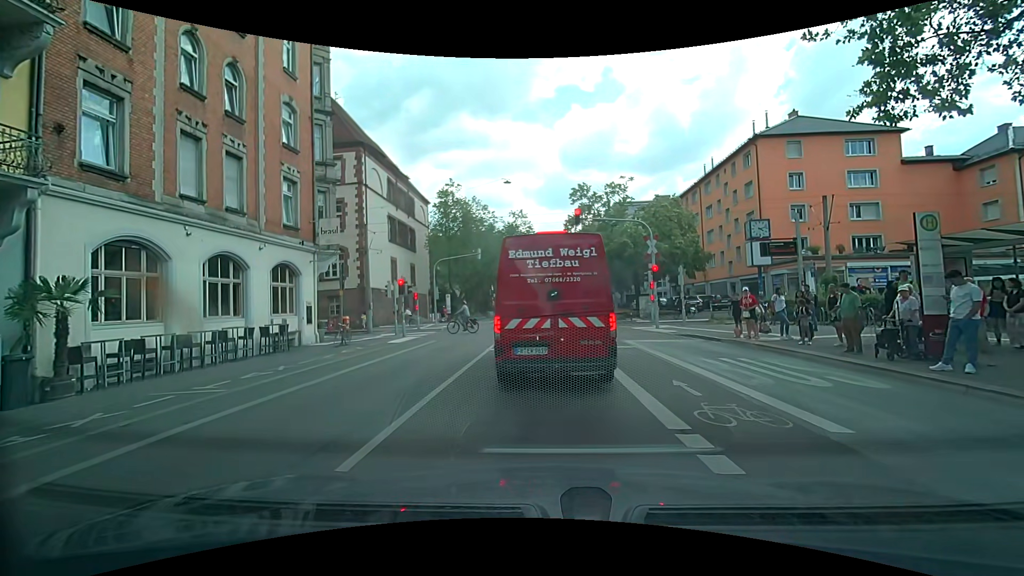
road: secondary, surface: asphalt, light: Day
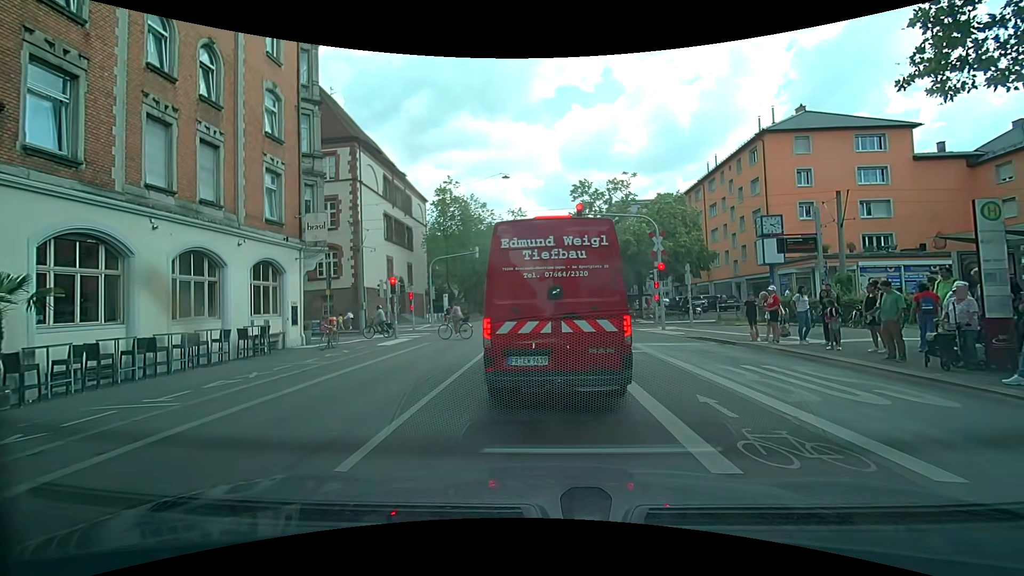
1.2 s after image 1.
(0.0, +1.3) m; 0°
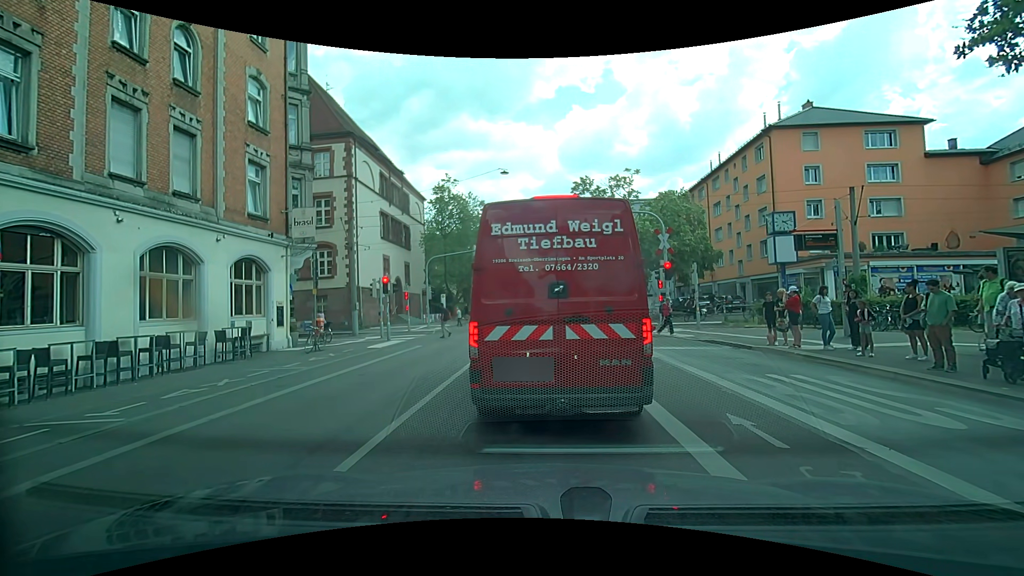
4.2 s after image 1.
(0.0, +1.2) m; 0°
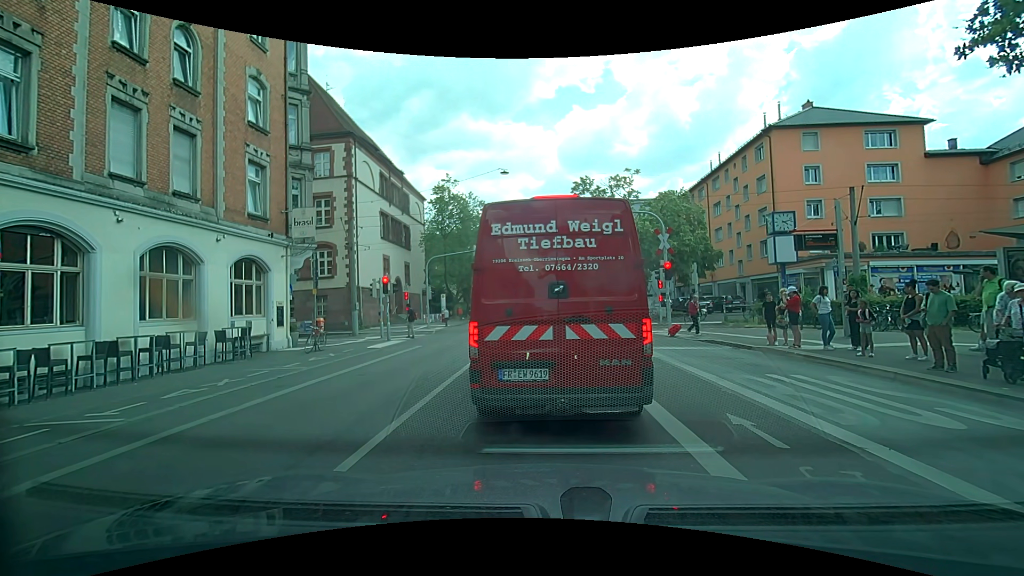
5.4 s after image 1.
(0.0, 0.0) m; 0°
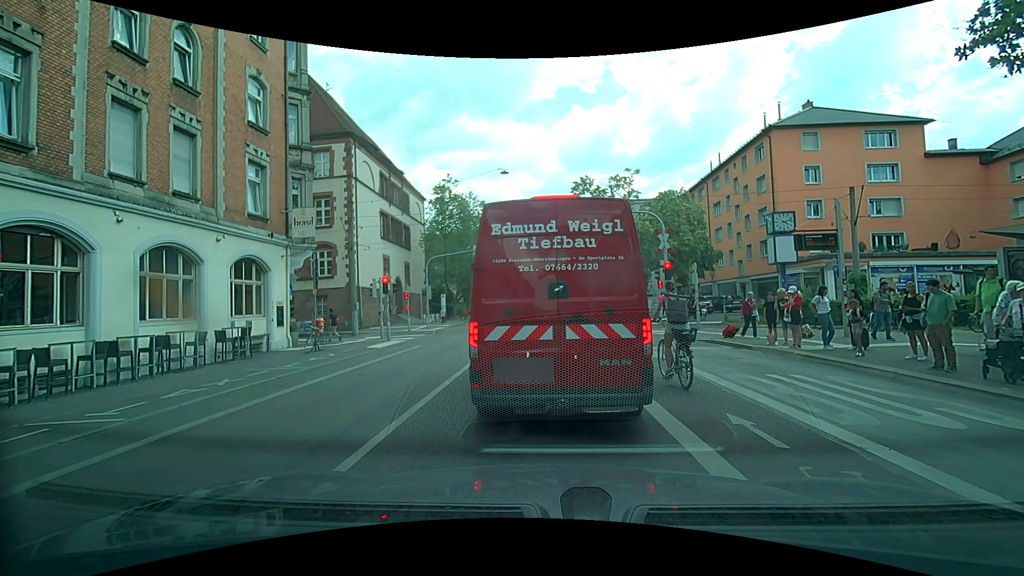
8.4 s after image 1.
(0.0, 0.0) m; 0°
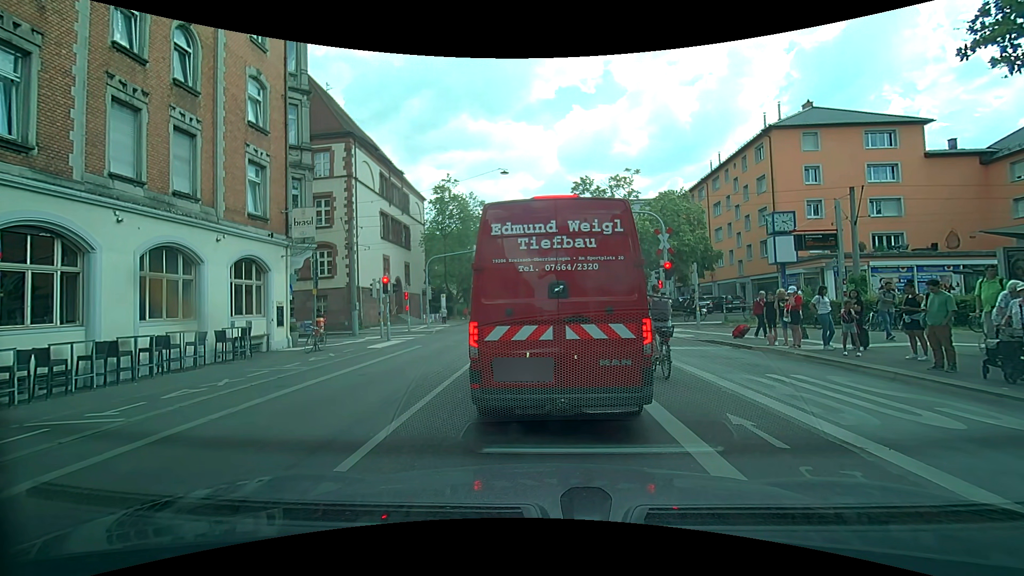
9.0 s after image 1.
(0.0, 0.0) m; 0°
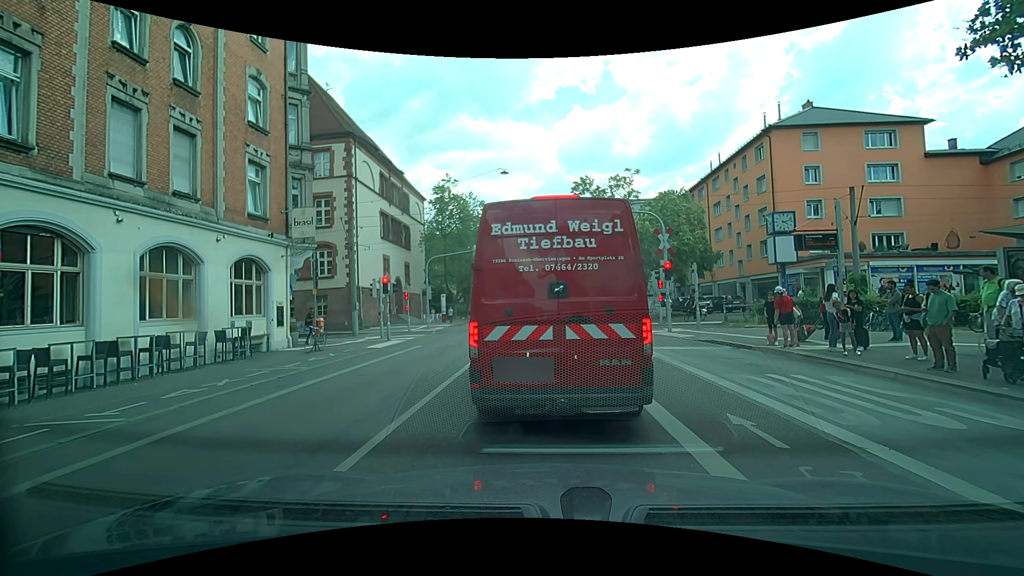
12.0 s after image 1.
(0.0, 0.0) m; 0°
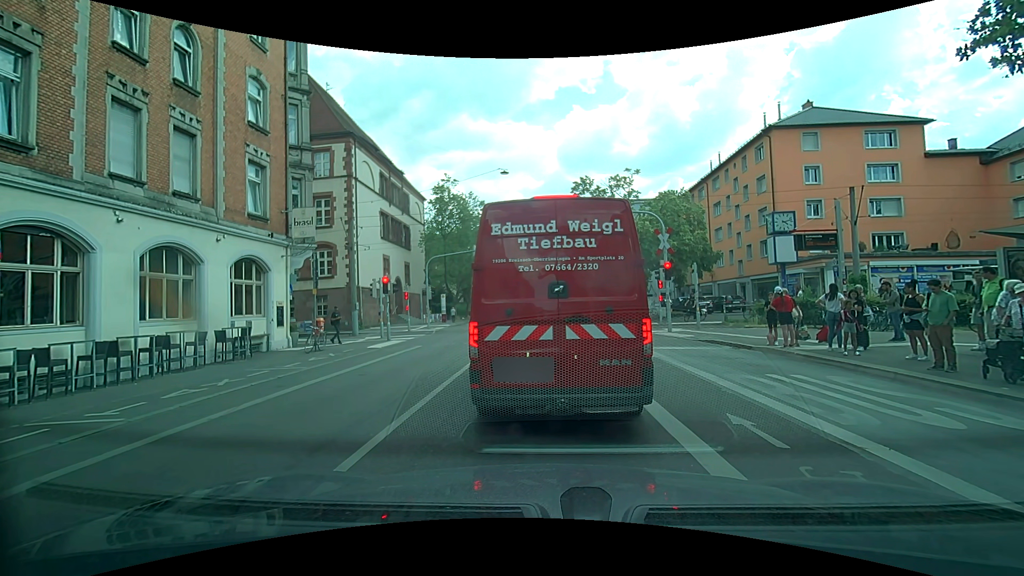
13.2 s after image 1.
(0.0, 0.0) m; 0°
(+1, +10) (+1, +20) (+2, +30) (+3, +40) (+4, +50) (+5, +60) (+5, +70) (+6, +80) (+6, +90) (+7, +100) m
